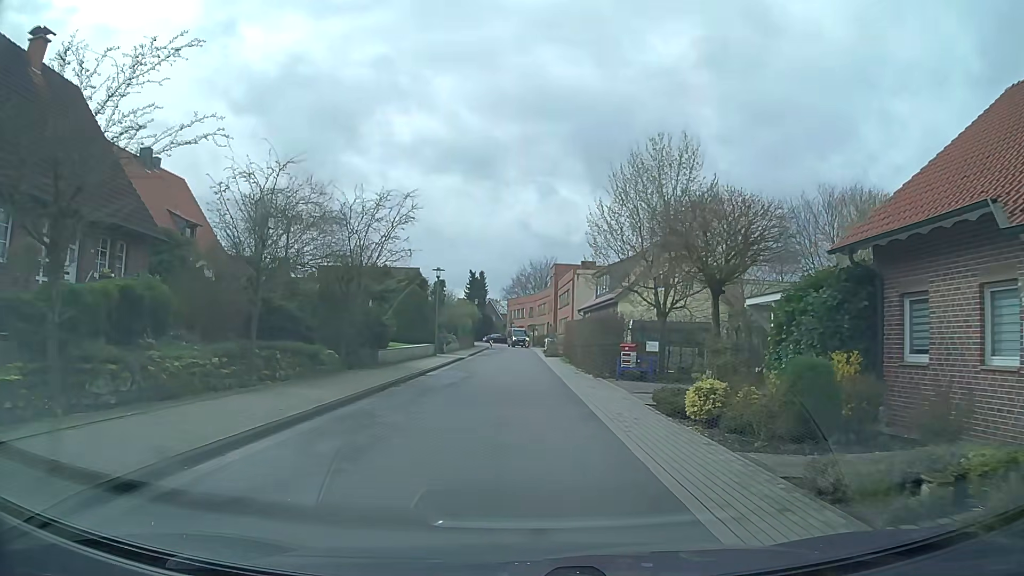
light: Day
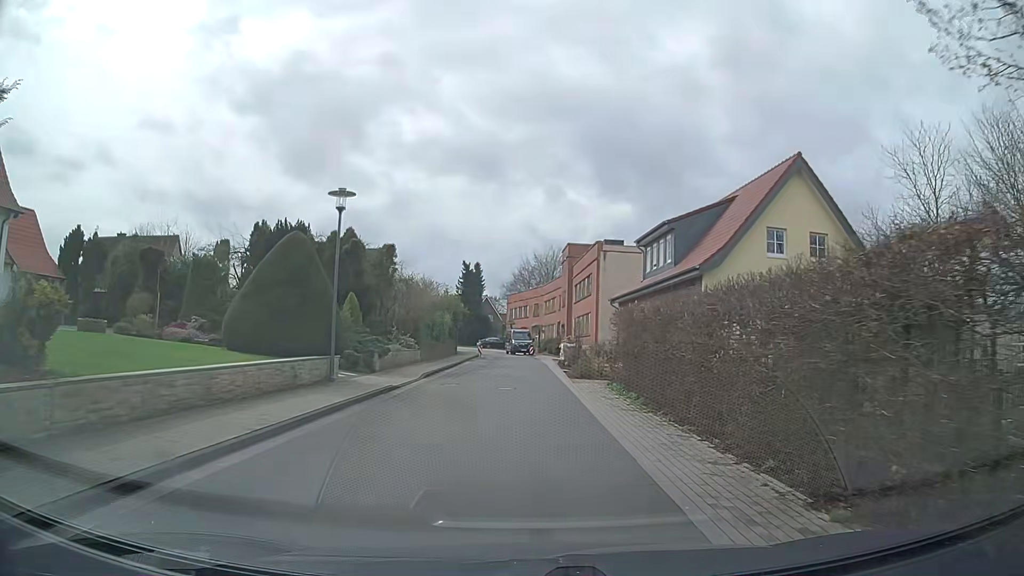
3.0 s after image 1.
(-0.2, +22.0) m; 0°
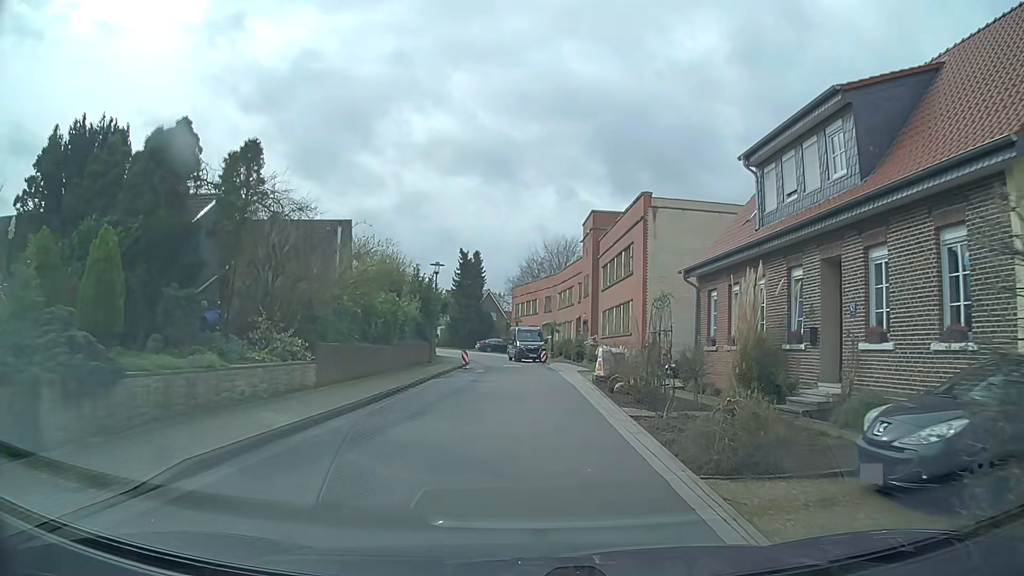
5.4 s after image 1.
(-0.1, +17.6) m; 0°
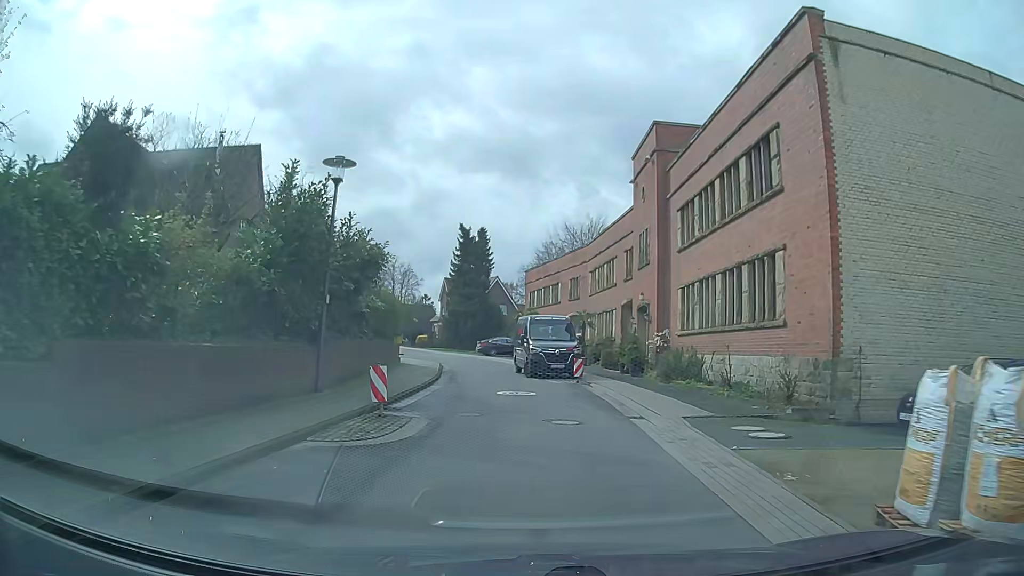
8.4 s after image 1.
(-0.1, +20.3) m; -1°
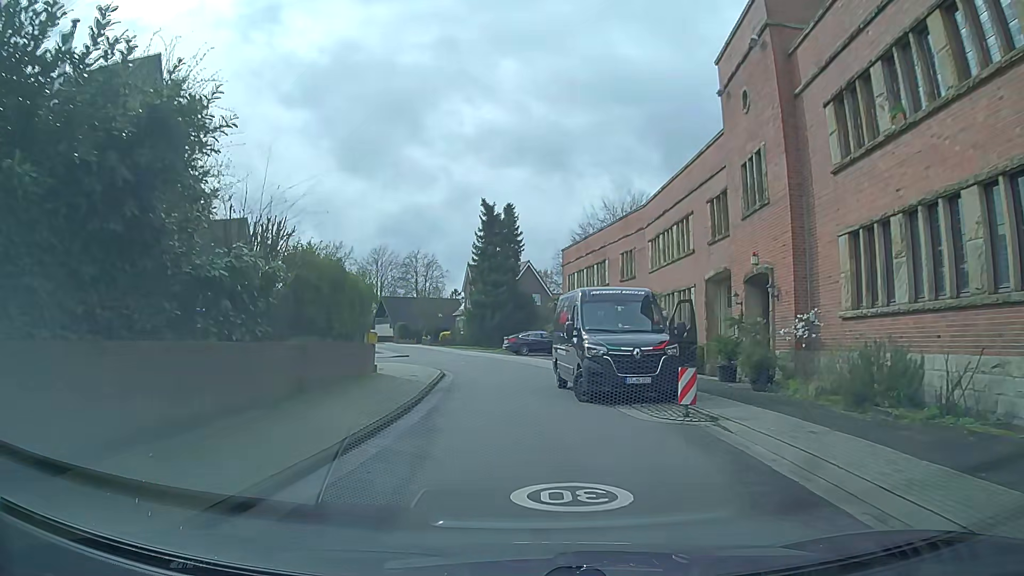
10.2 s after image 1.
(-0.3, +11.9) m; -4°
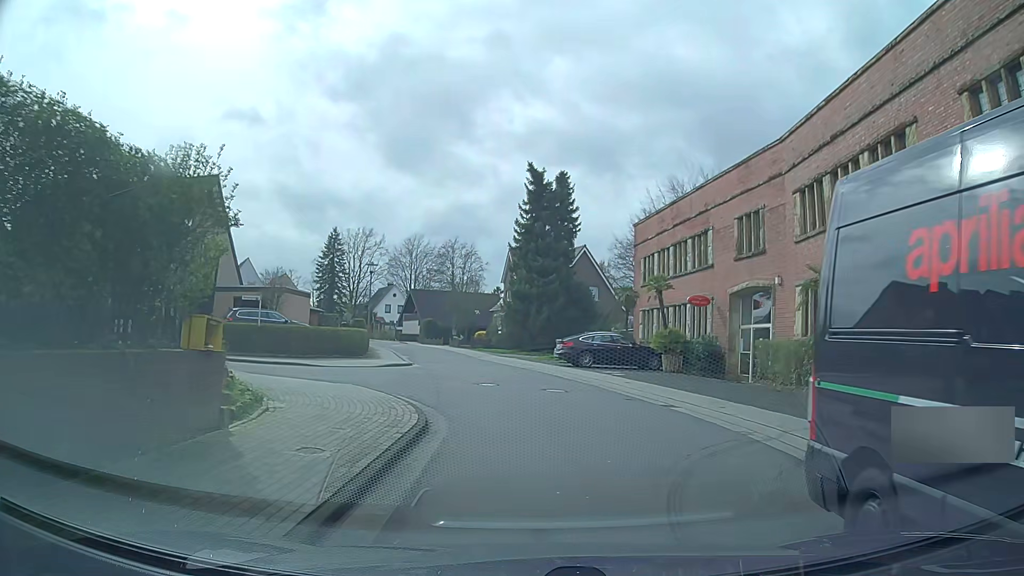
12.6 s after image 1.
(-0.6, +14.1) m; -4°
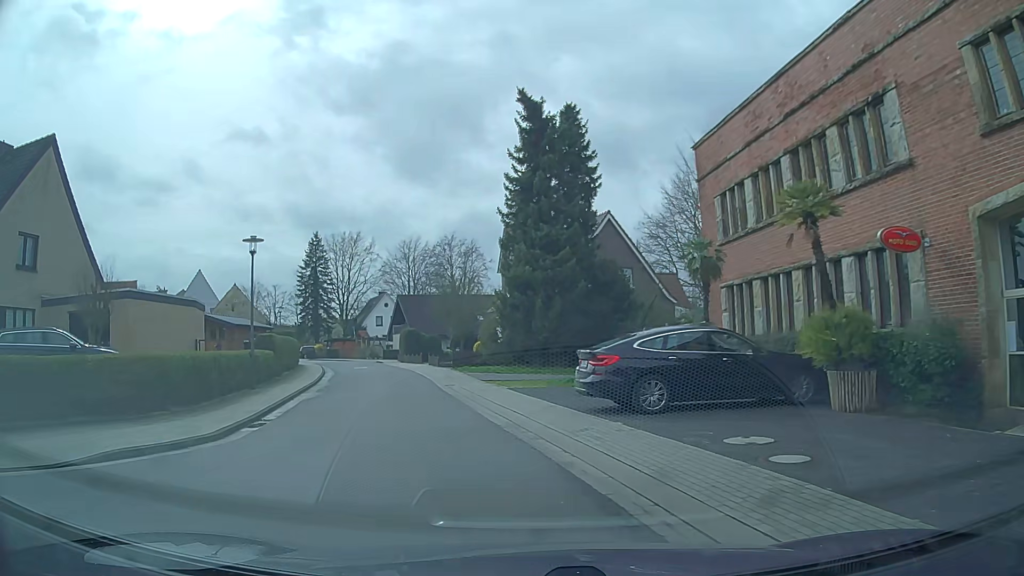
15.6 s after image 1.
(+1.0, +17.1) m; 0°
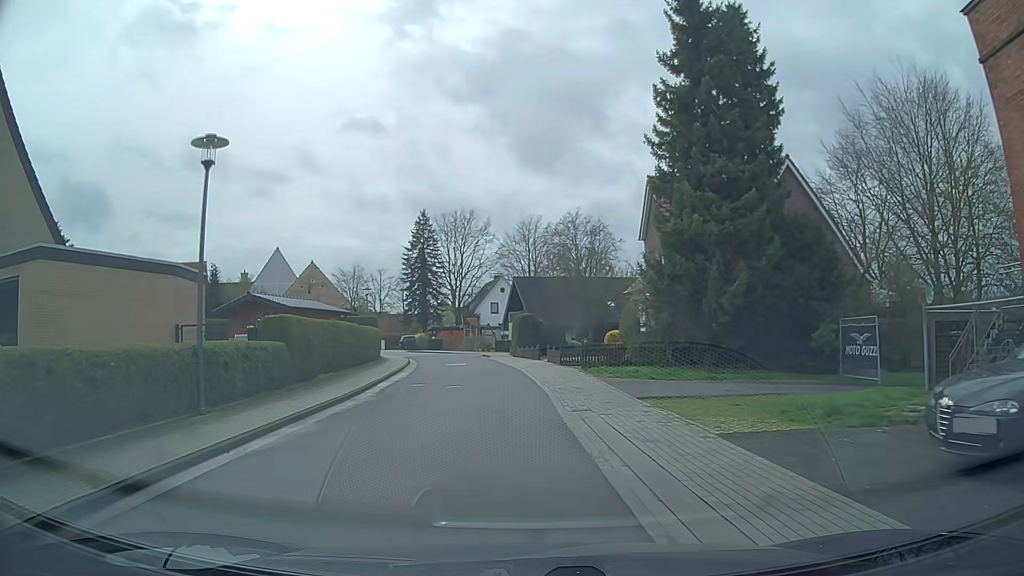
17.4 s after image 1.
(-1.3, +11.4) m; -12°
